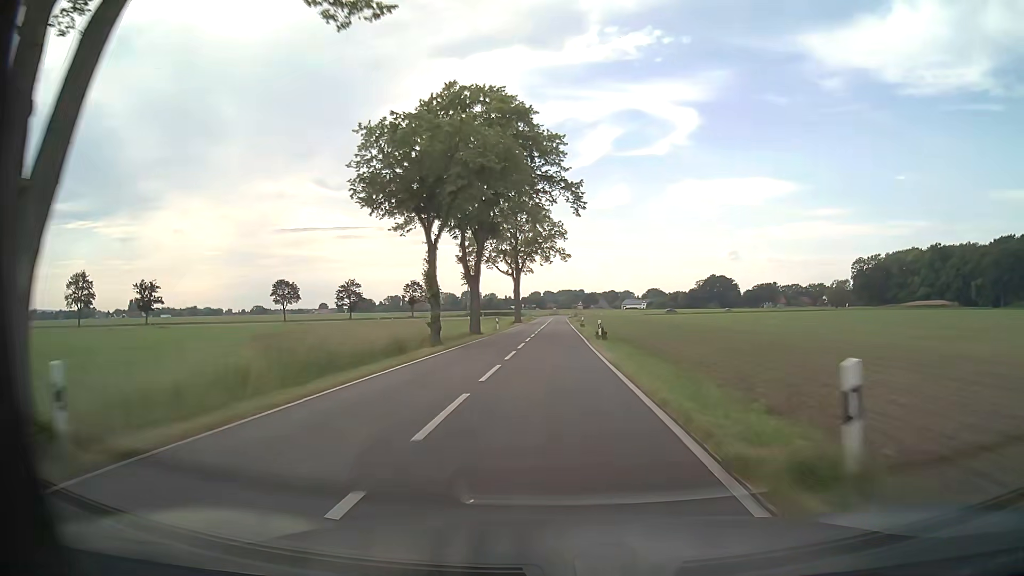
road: tertiary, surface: asphalt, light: Day
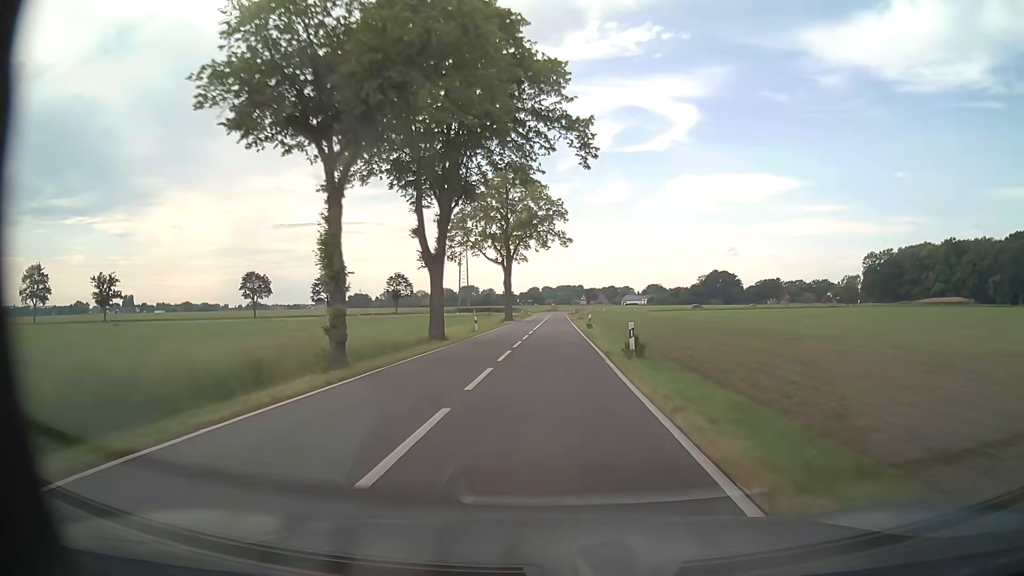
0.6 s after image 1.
(0.0, +13.9) m; 0°
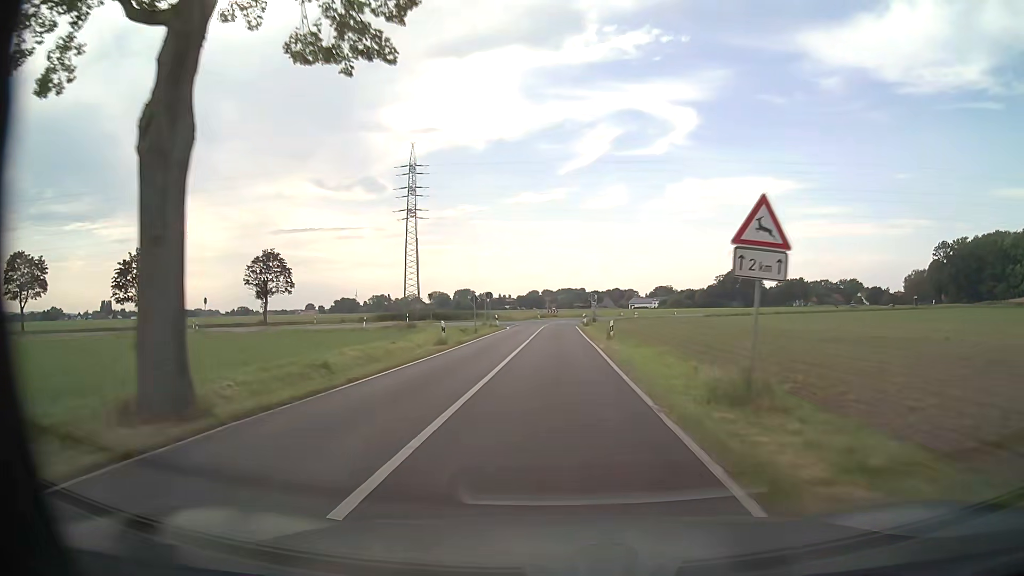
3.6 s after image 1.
(0.0, +63.3) m; 0°
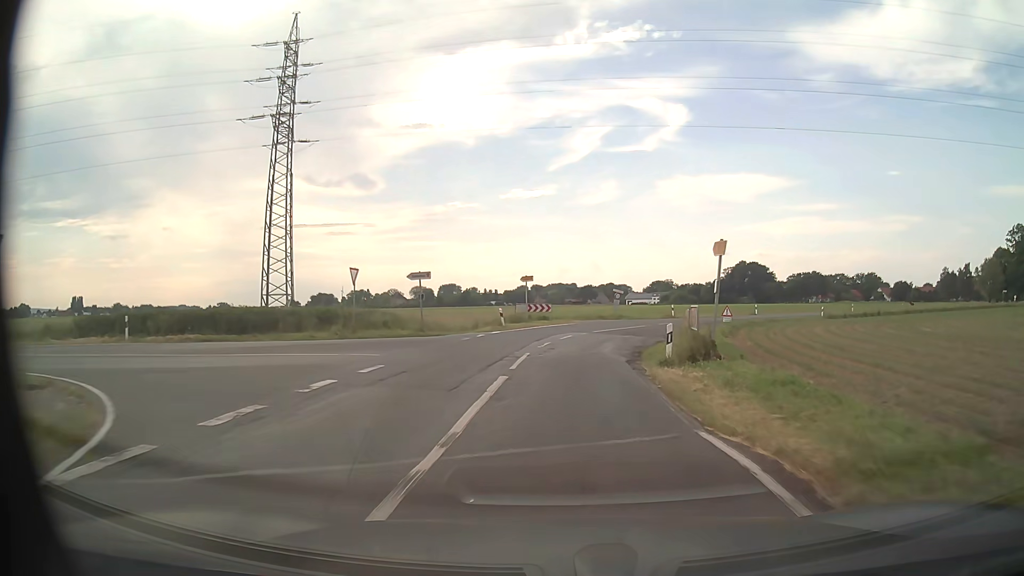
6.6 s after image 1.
(0.0, +53.1) m; +1°
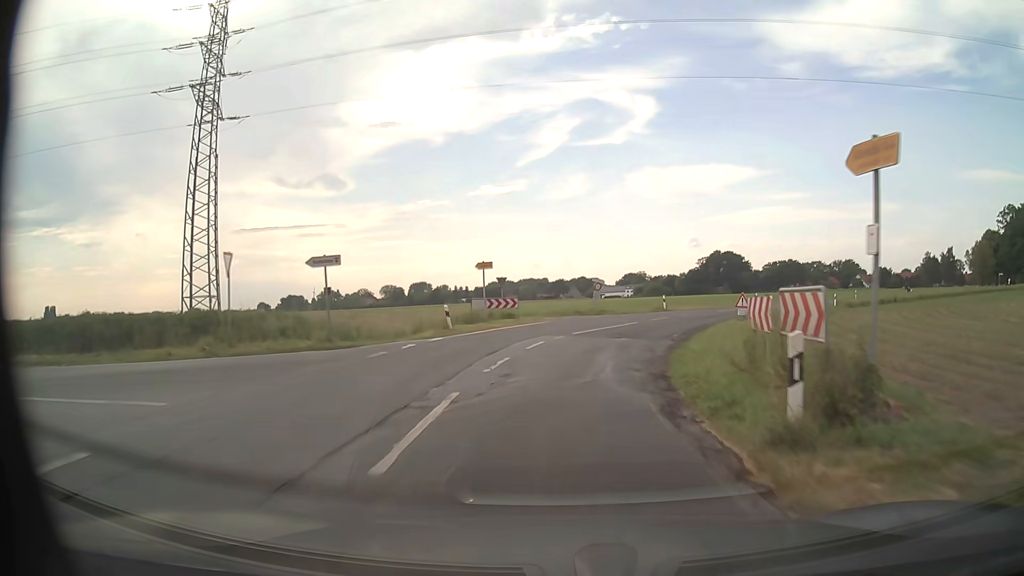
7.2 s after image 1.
(+0.2, +9.4) m; +3°
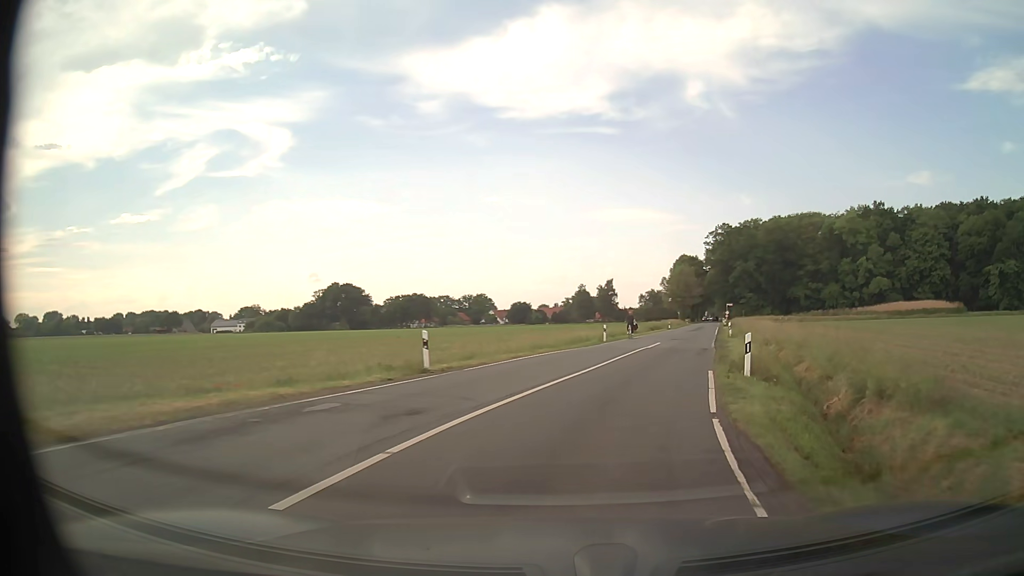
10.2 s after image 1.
(+10.3, +42.1) m; +31°
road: secondary
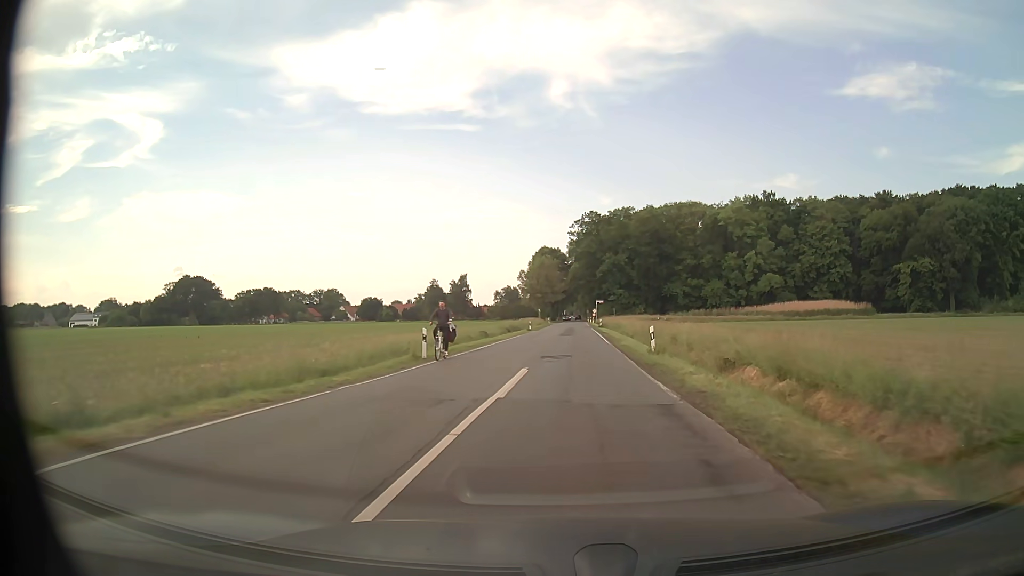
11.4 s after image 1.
(+2.5, +18.5) m; +13°
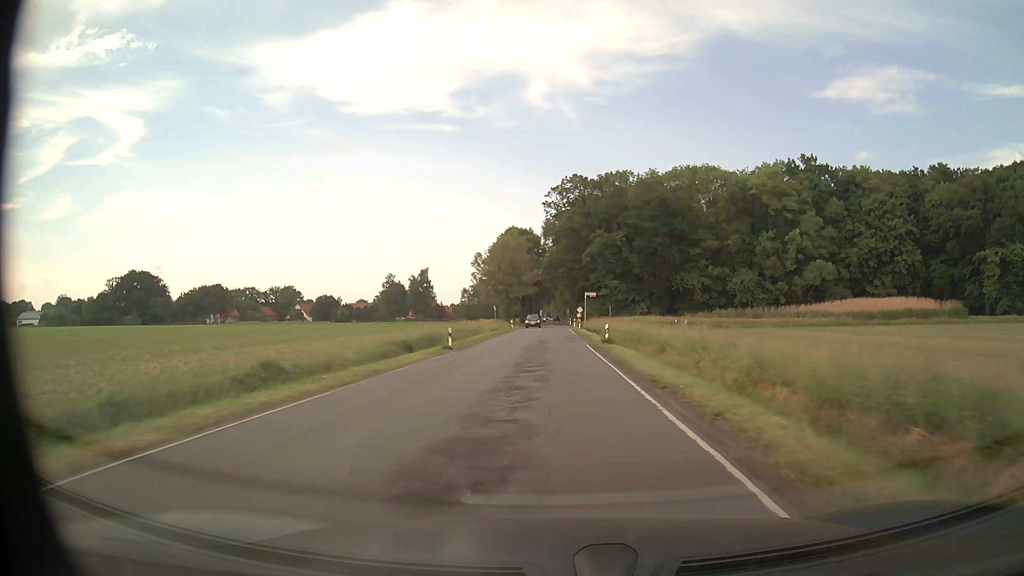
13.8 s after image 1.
(+1.2, +40.4) m; +2°
(0, +10) (0, +20) (0, +30) (0, +40) (0, +50) (0, +60) (0, +70) (0, +80) (0, +90) (0, +100) m
